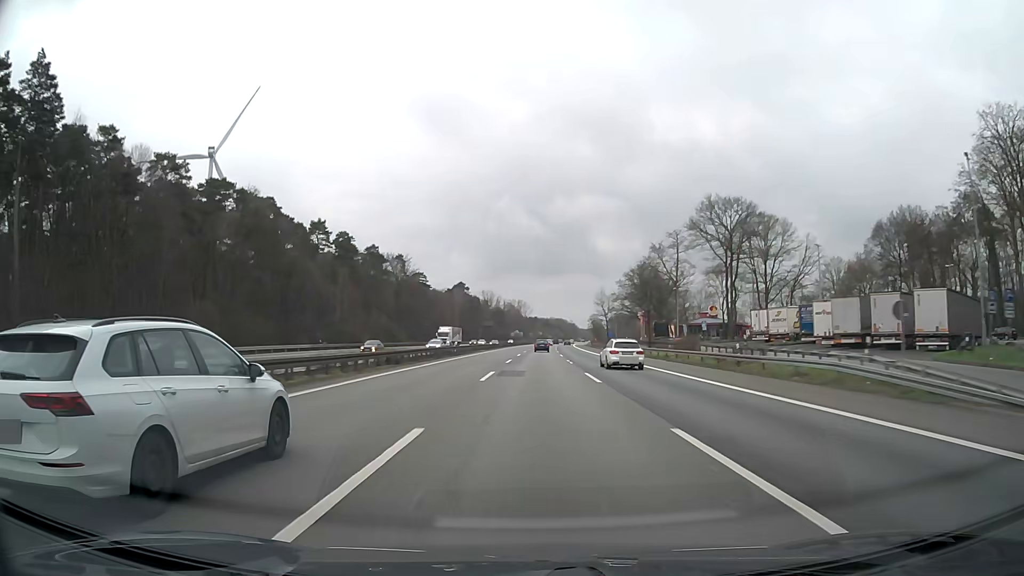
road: motorway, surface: asphalt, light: Day
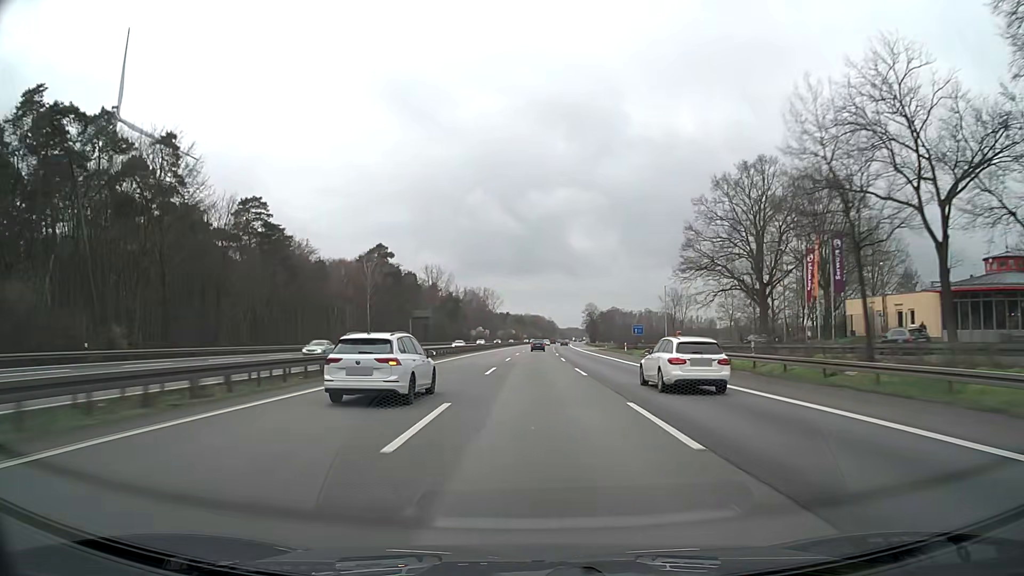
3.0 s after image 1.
(+2.2, +103.9) m; +2°
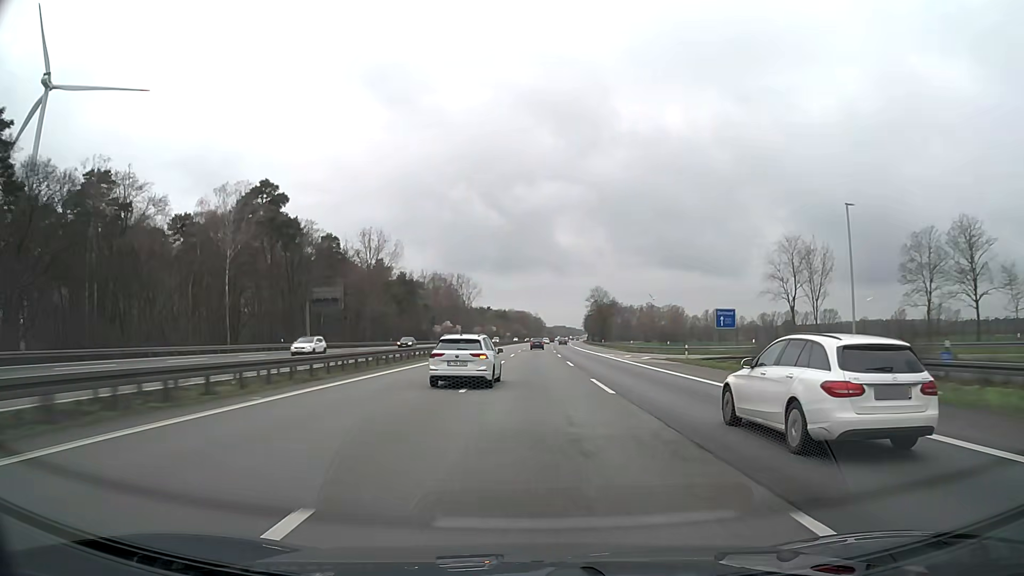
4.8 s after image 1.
(+0.8, +63.2) m; +1°
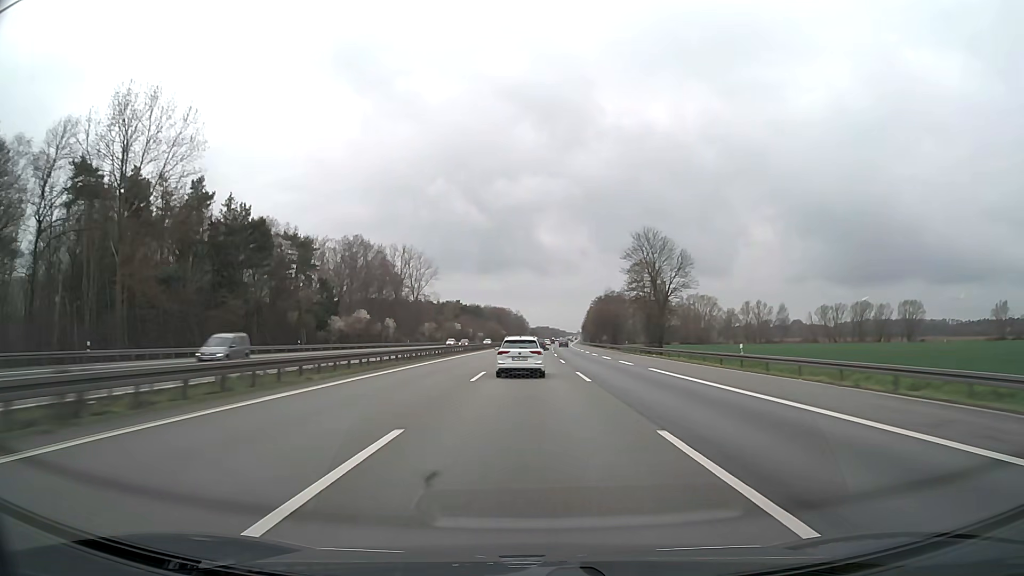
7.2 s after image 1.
(+1.1, +85.3) m; +1°
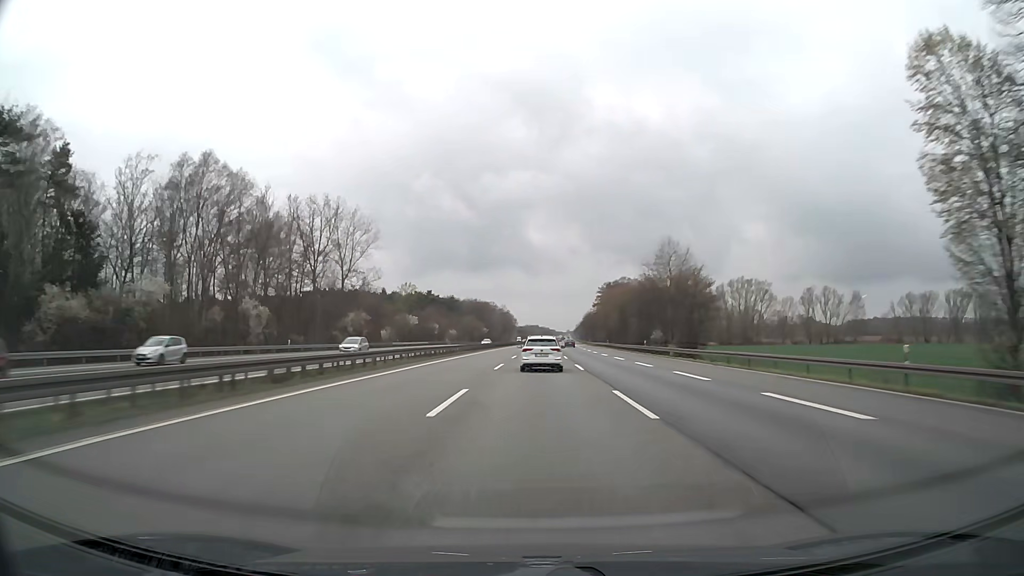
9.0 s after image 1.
(+0.6, +64.6) m; +1°
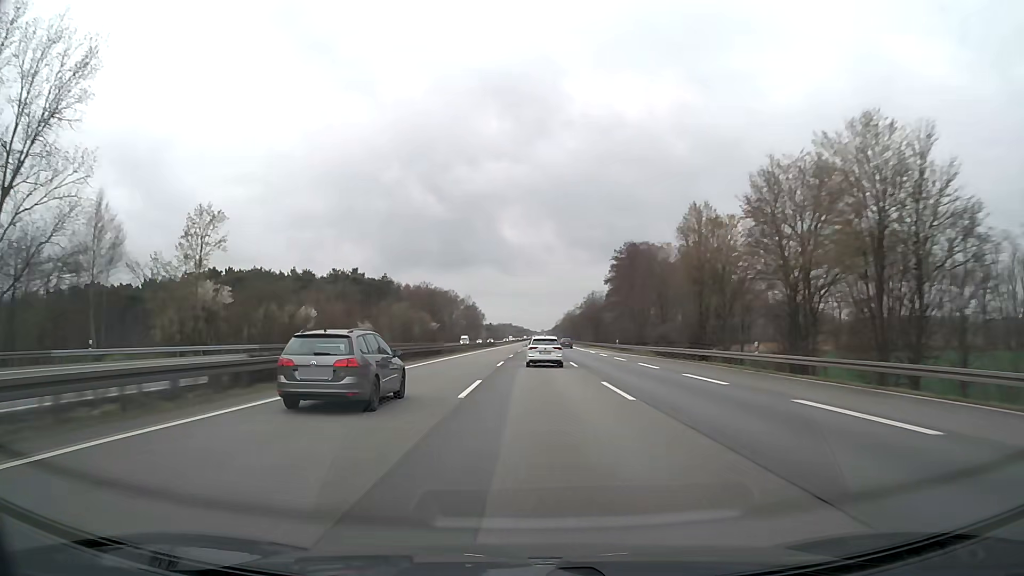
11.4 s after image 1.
(+1.6, +86.6) m; +2°
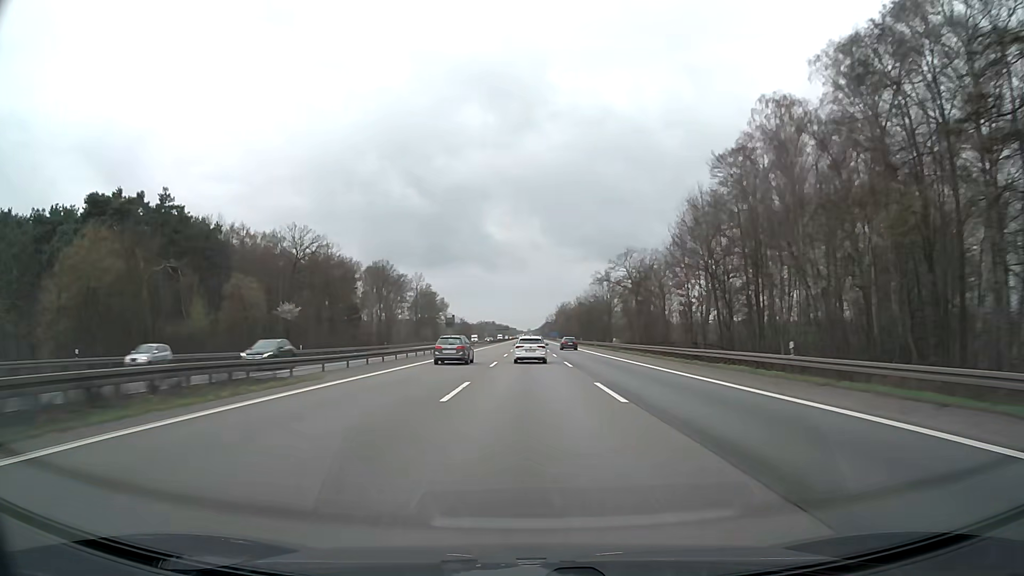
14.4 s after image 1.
(+1.7, +108.9) m; +1°
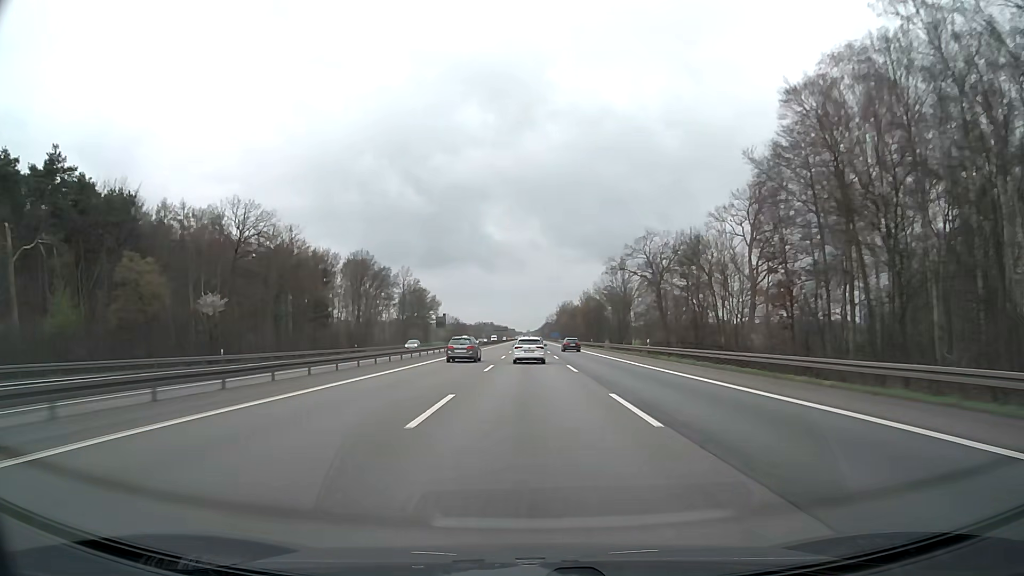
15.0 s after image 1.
(0.0, +21.8) m; 0°
(0, +10) (0, +20) (0, +30) (0, +40) (0, +50) (0, +60) (0, +70) (0, +80) (0, +90) (0, +100) m
